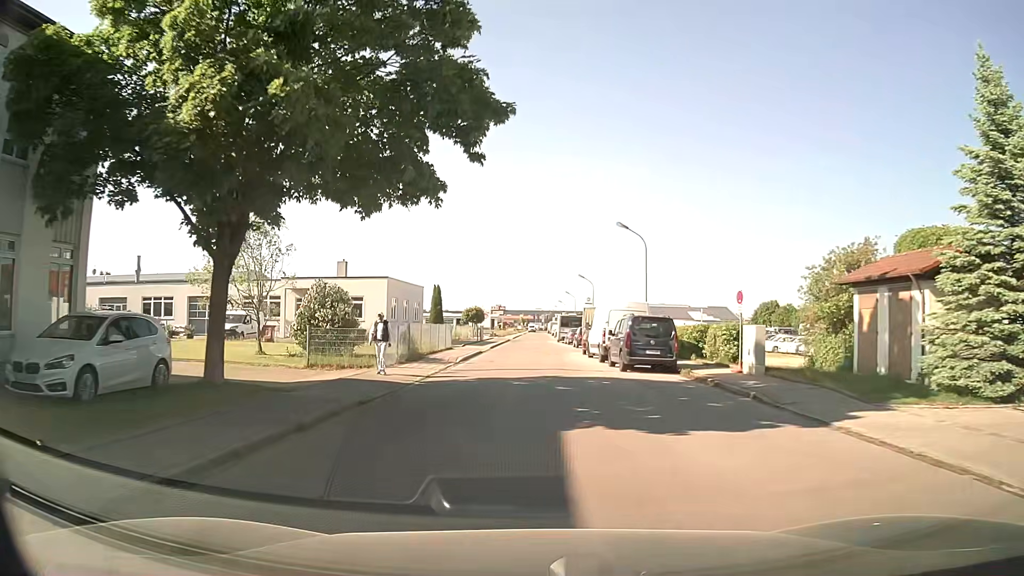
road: unclassified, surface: asphalt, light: Day
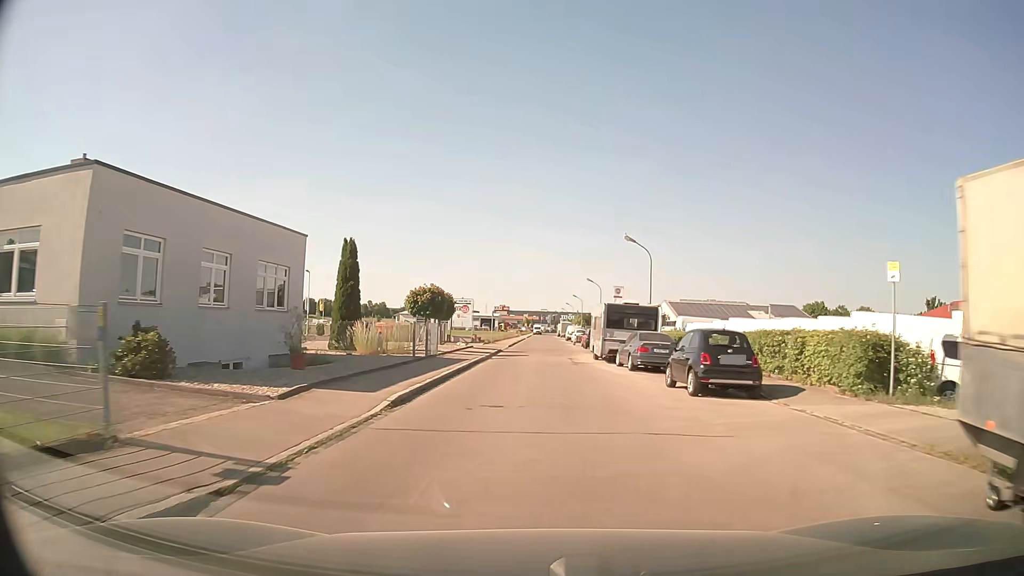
(-0.3, +33.1) m; 0°
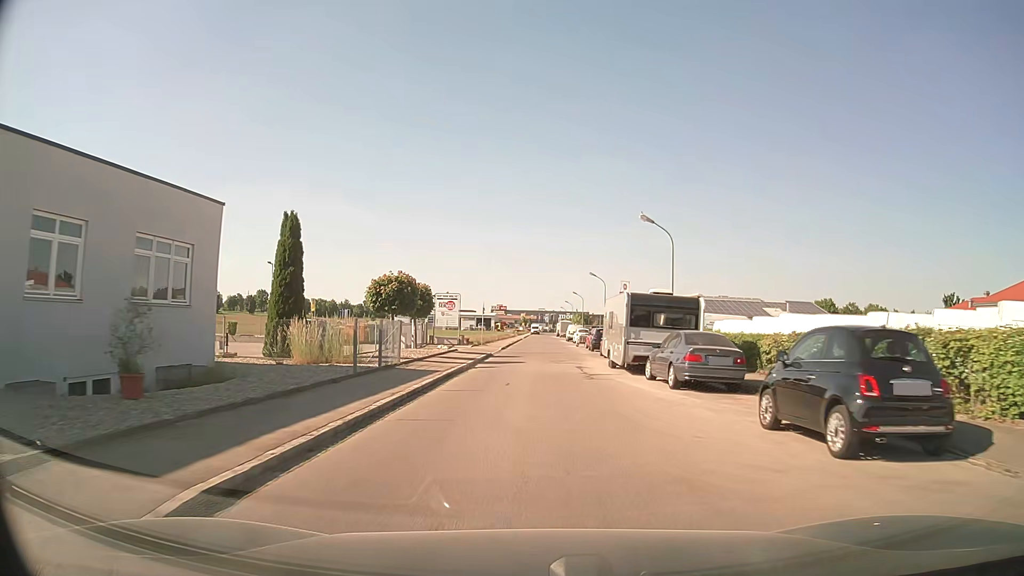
(0.0, +7.5) m; 0°
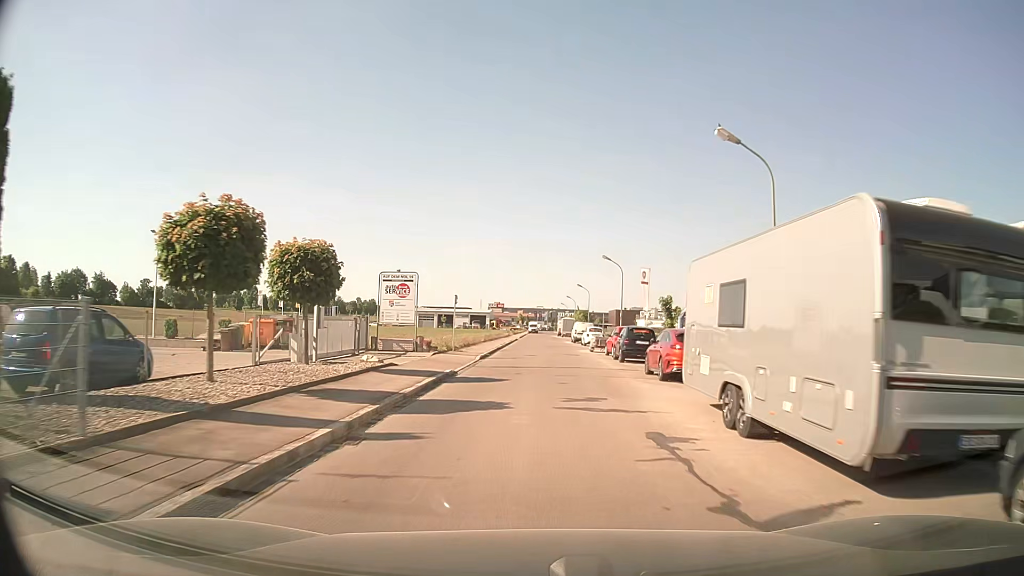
(+0.2, +15.3) m; +1°
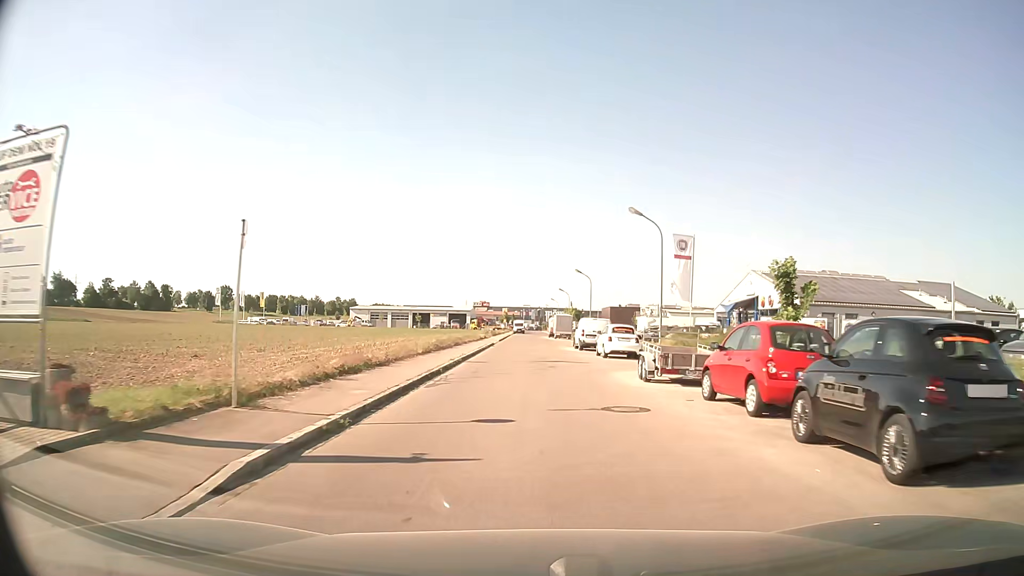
(+0.2, +22.0) m; +1°
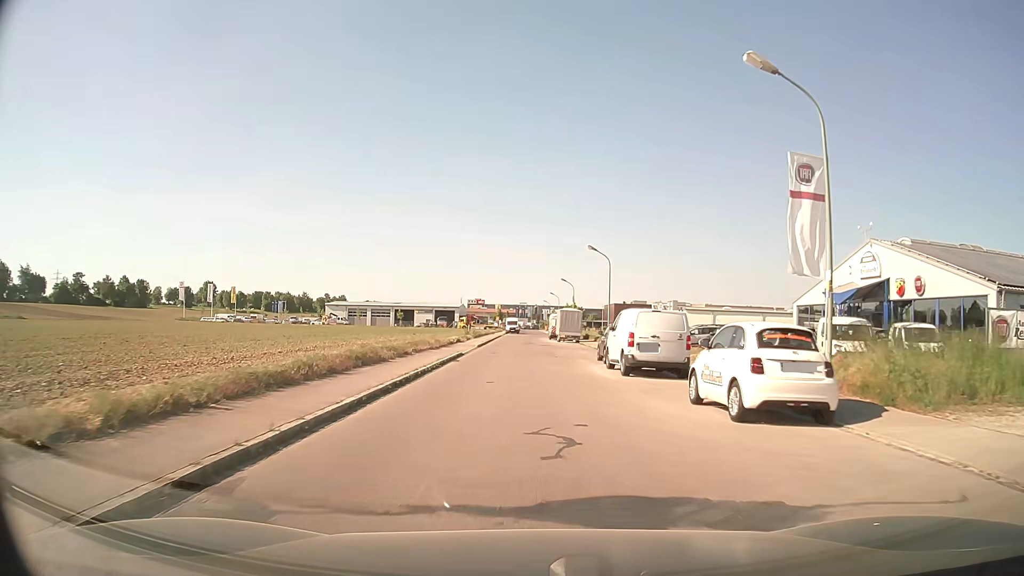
(+0.1, +20.0) m; 0°
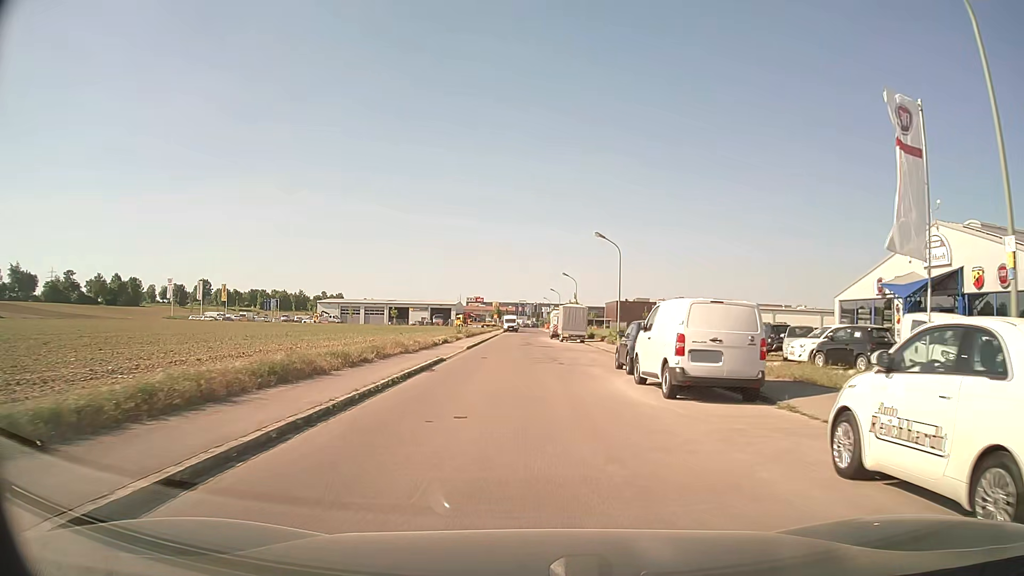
(0.0, +6.3) m; 0°
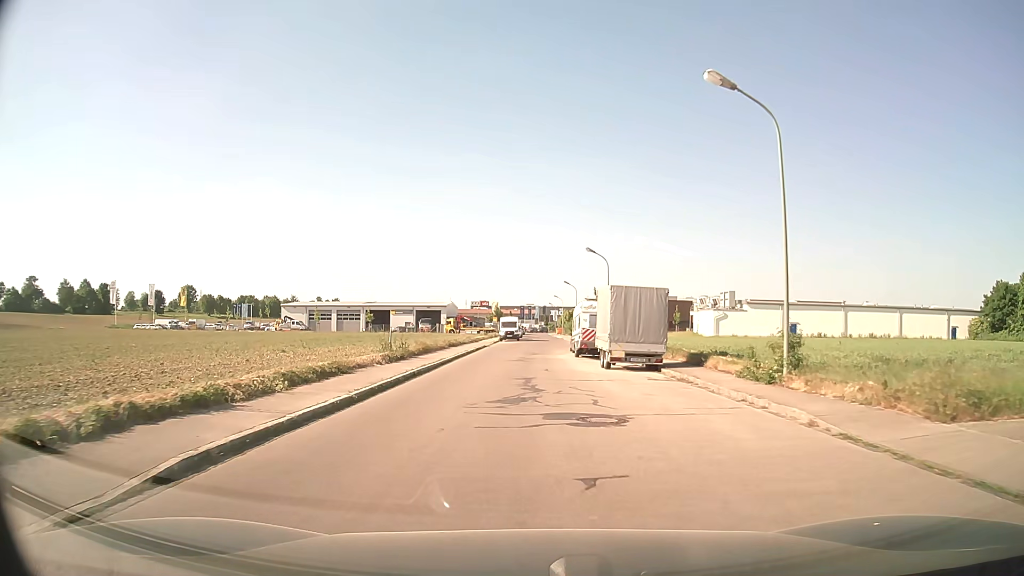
(+0.1, +29.2) m; 0°
(0, +10) (-1, +20) (-1, +30) (0, +40) (0, +50) (+1, +60) (+1, +70) (+1, +80) (+2, +90) (+2, +100) m
